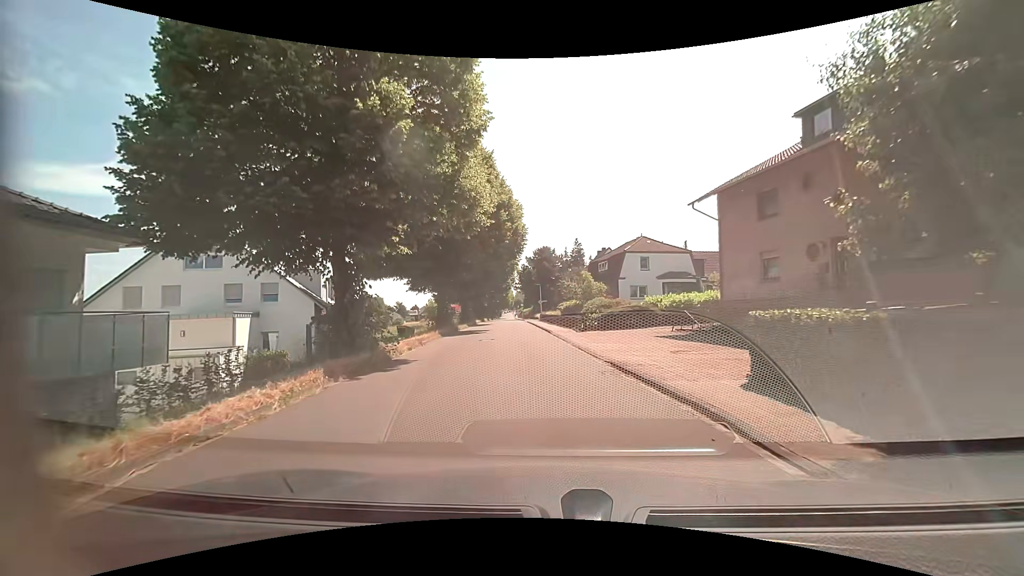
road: residential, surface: asphalt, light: Day
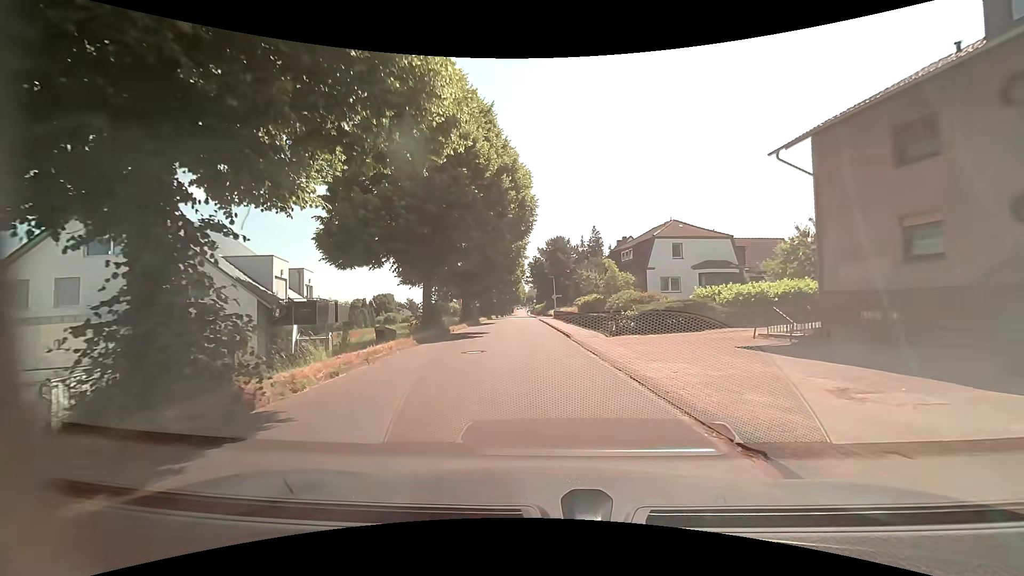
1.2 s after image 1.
(-0.2, +7.9) m; -2°
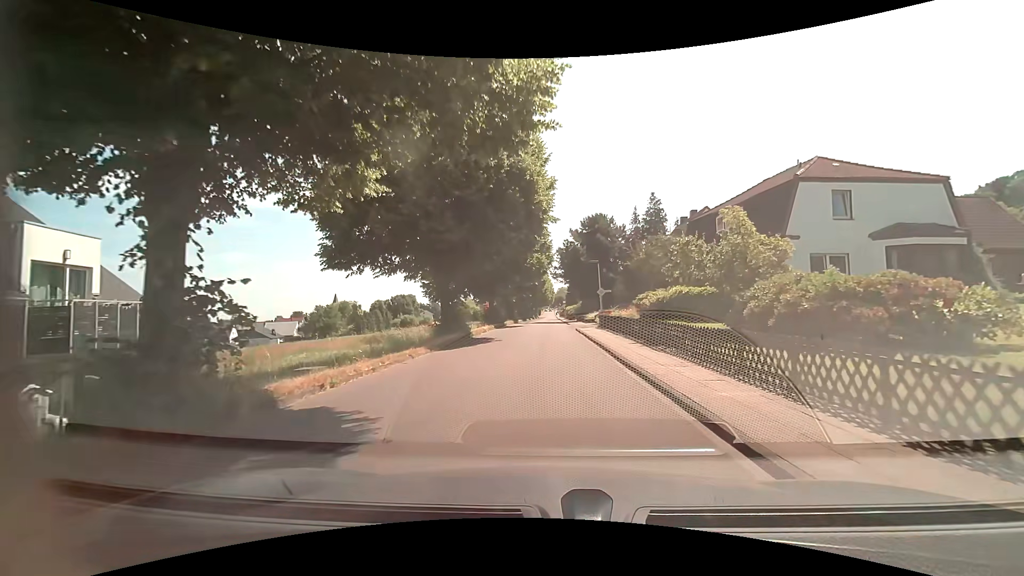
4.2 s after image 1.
(-0.6, +20.9) m; -3°
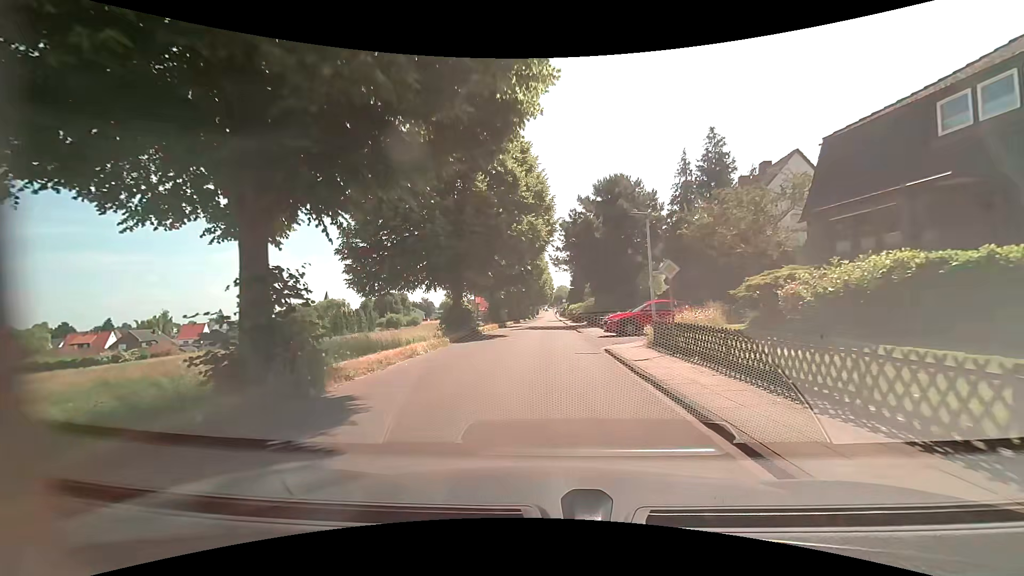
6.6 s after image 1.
(+0.1, +17.7) m; 0°
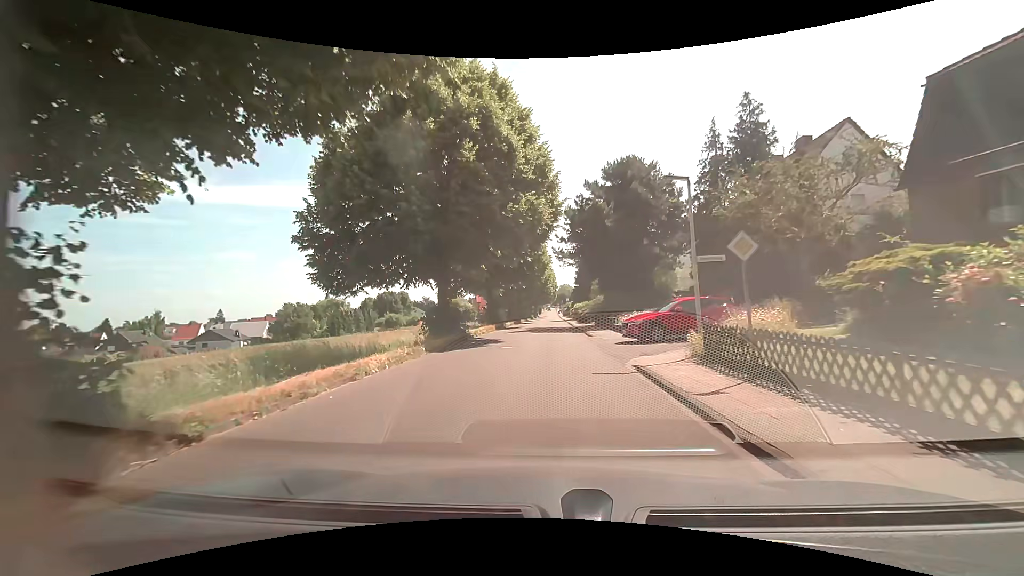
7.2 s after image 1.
(+0.1, +4.9) m; +1°
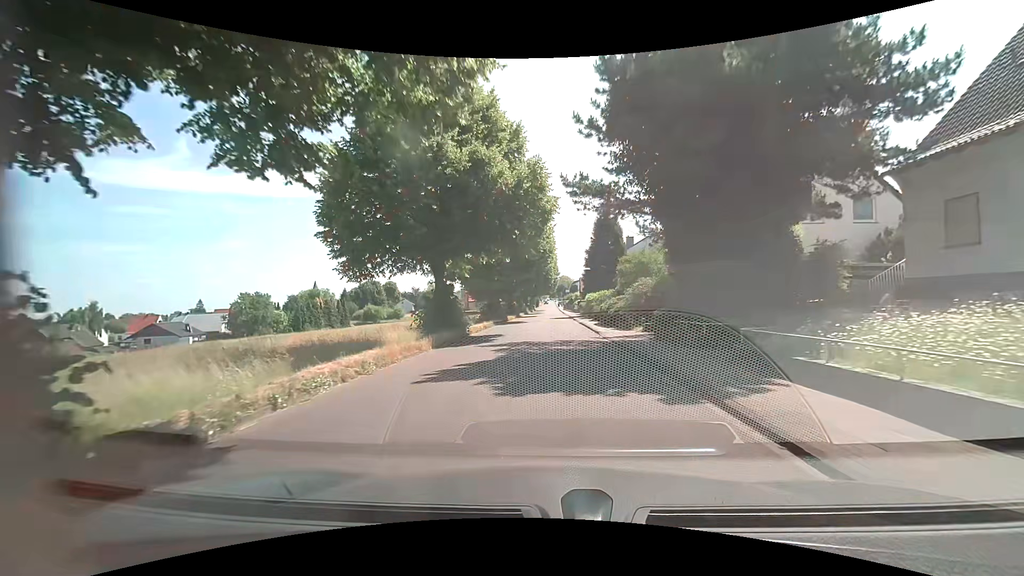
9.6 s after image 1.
(-0.3, +21.5) m; -1°
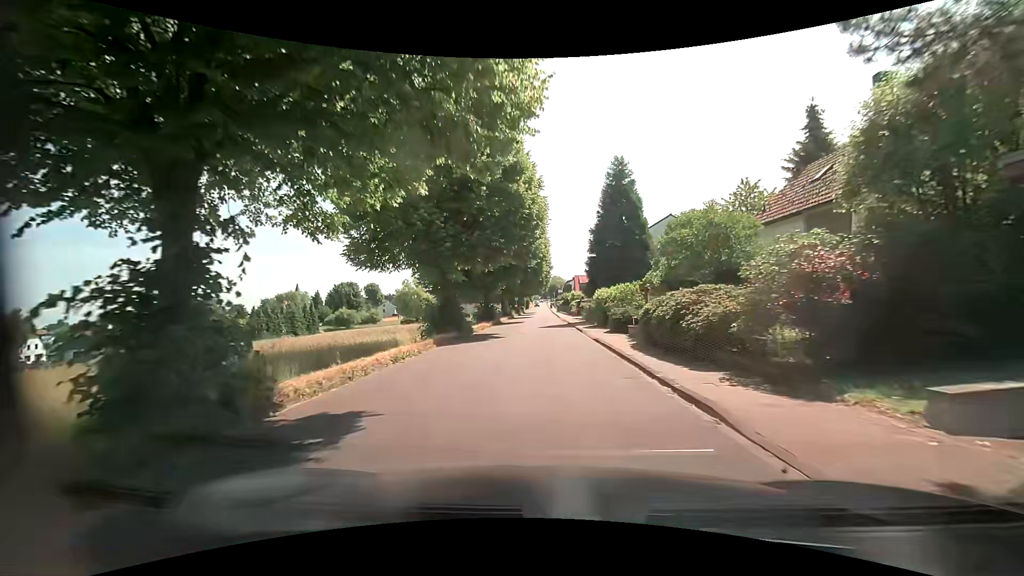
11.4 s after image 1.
(+0.3, +16.5) m; +1°
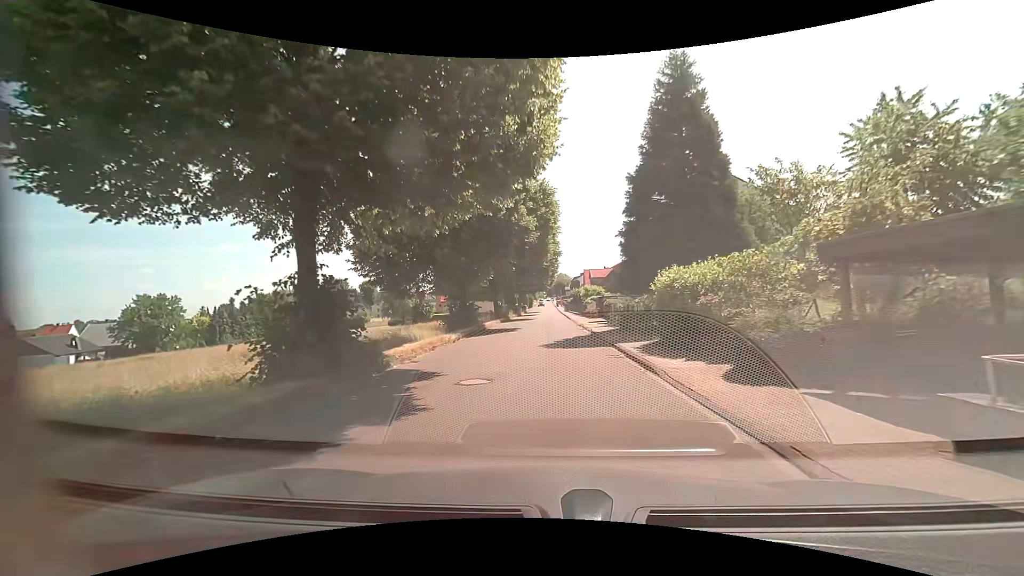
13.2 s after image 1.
(+0.1, +16.2) m; 0°
(0, +10) (0, +20) (0, +30) (0, +40) (0, +50) (+1, +60) (+1, +70) (+1, +80) (+1, +90) (+1, +100) m
